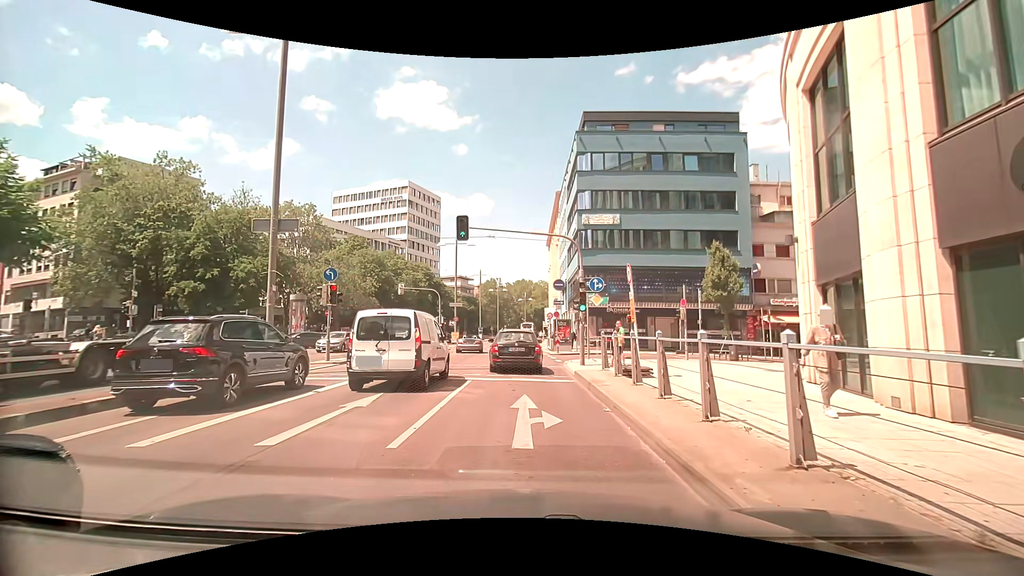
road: primary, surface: asphalt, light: Day
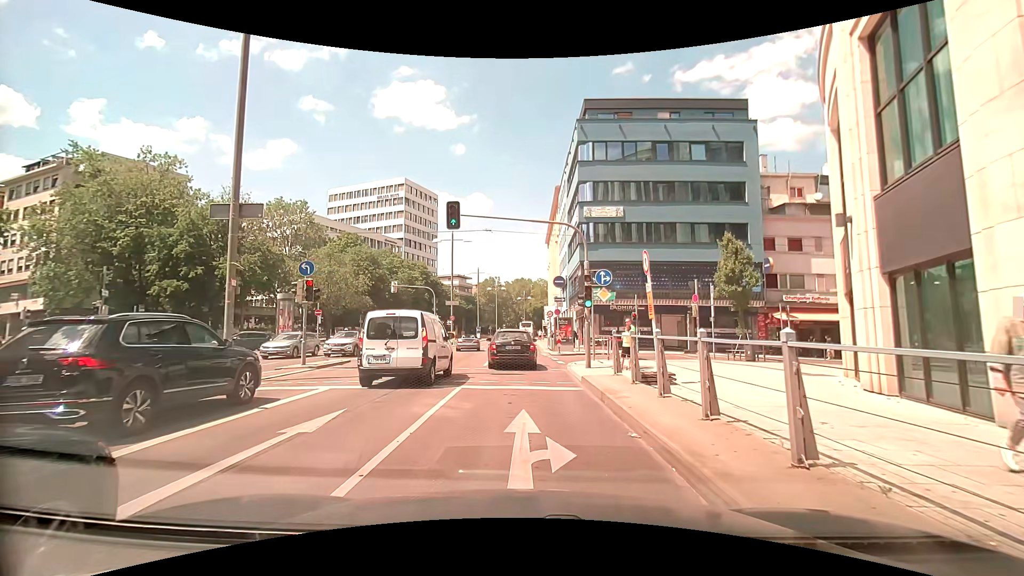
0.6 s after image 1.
(+0.1, +2.3) m; +1°
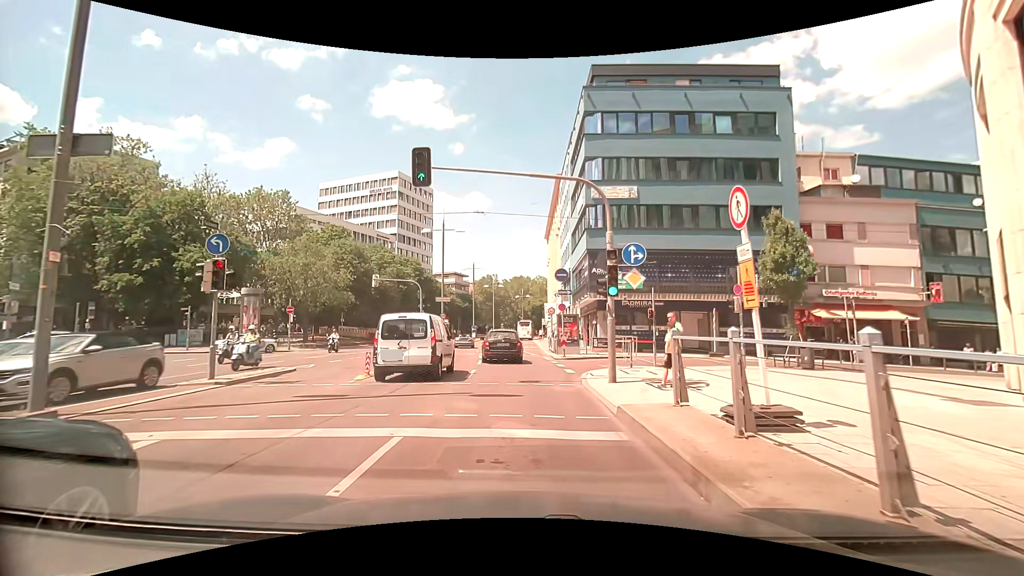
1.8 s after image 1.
(+0.2, +5.5) m; 0°
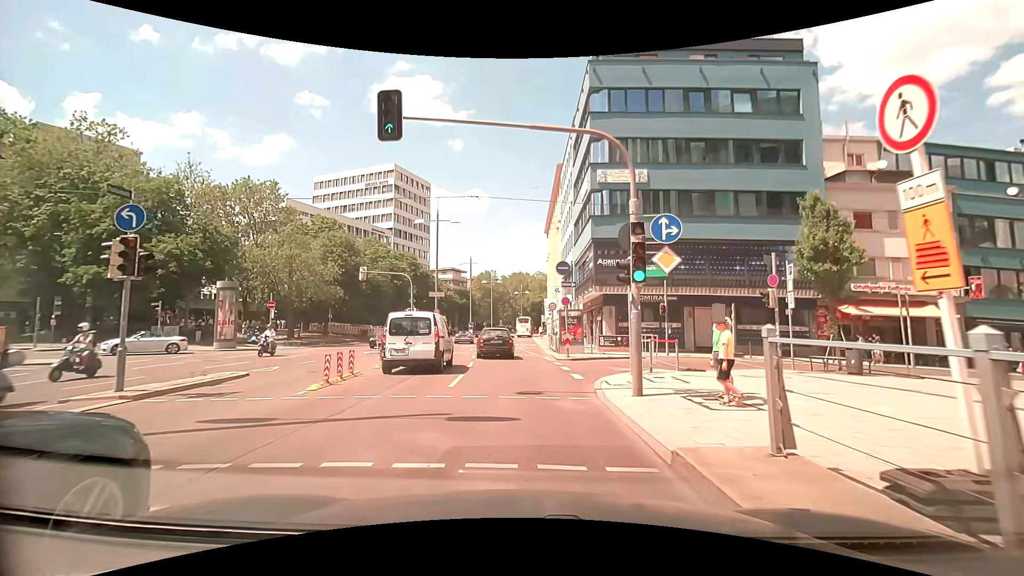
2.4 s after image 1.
(+0.1, +3.0) m; +2°
